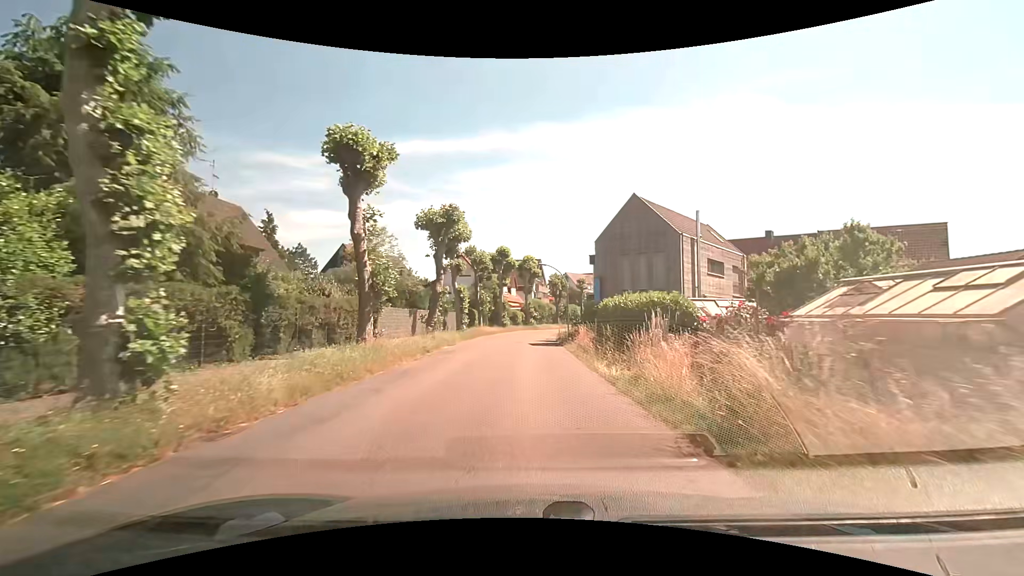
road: tertiary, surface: asphalt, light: Day
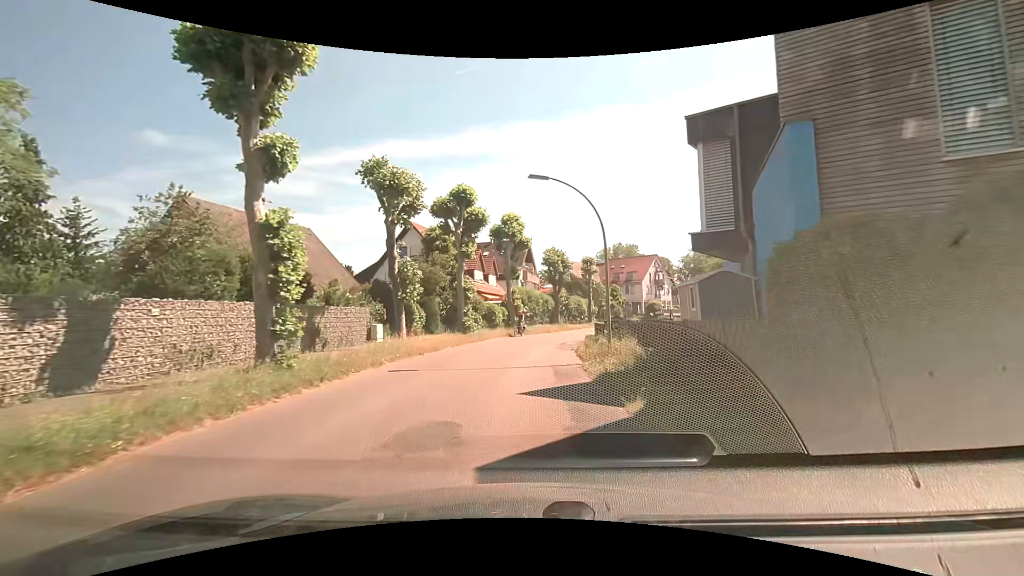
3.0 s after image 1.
(+0.3, +25.2) m; +1°
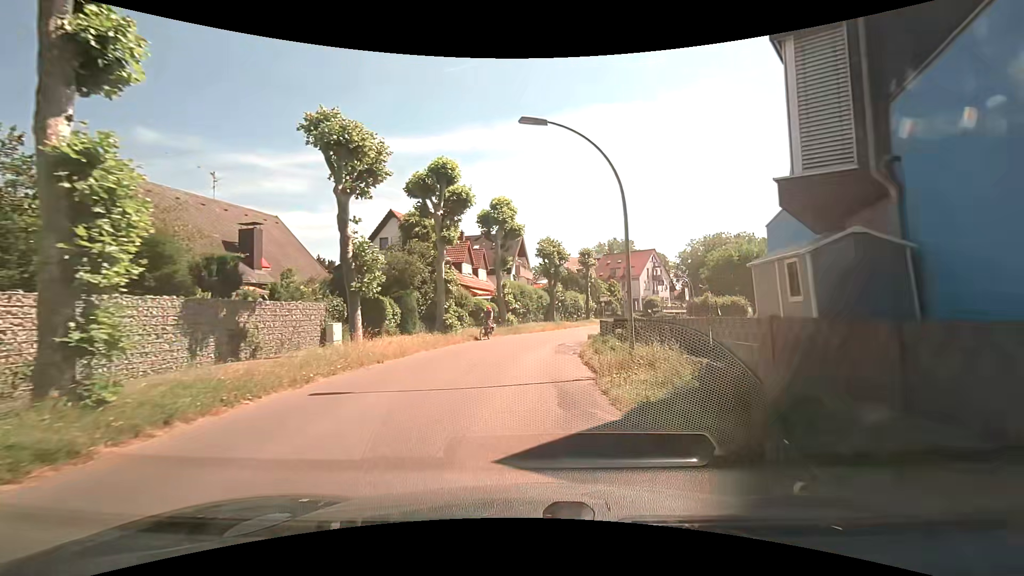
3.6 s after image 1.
(0.0, +4.5) m; +1°
